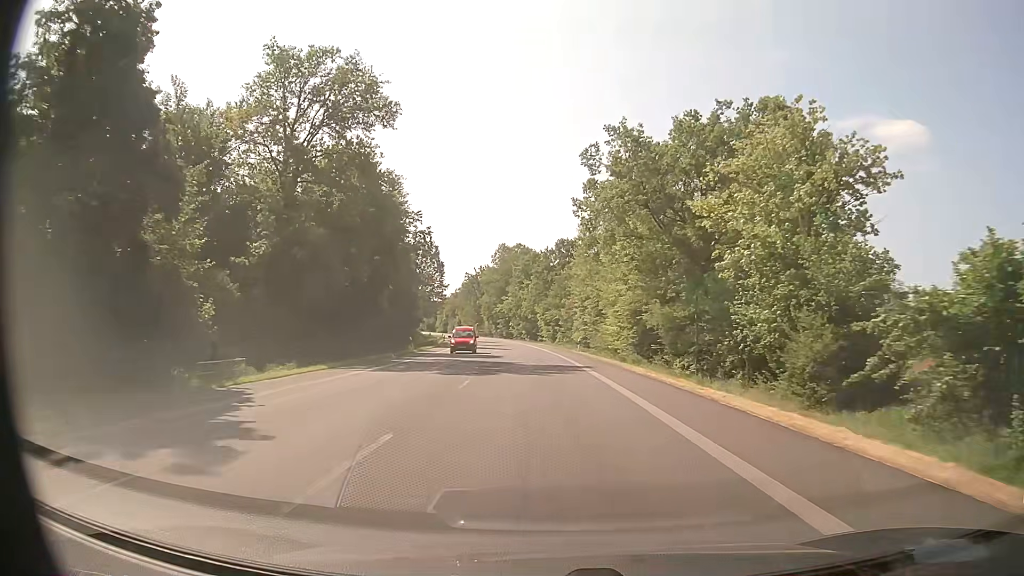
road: primary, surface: asphalt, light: Day
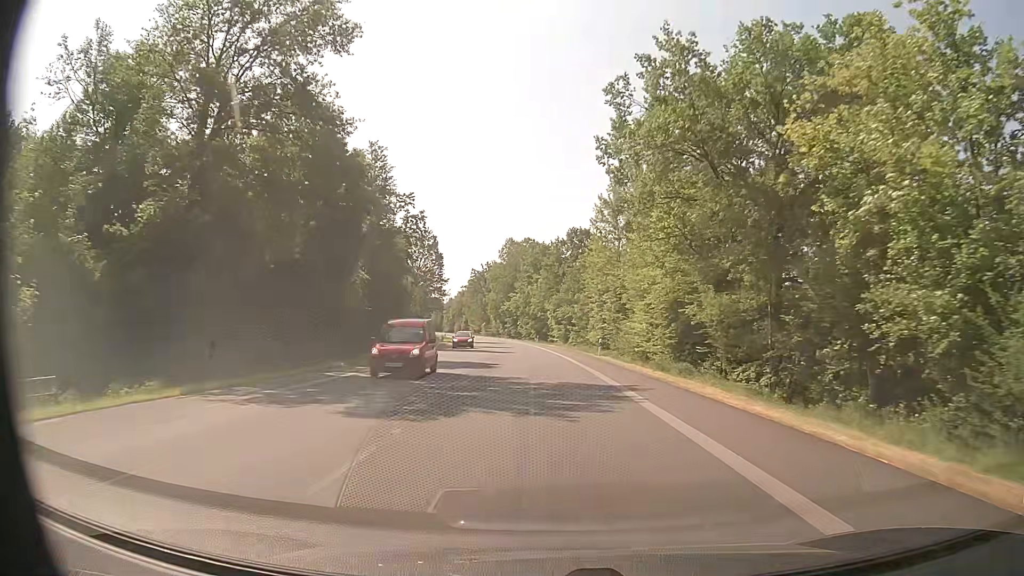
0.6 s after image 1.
(-0.1, +11.3) m; -1°
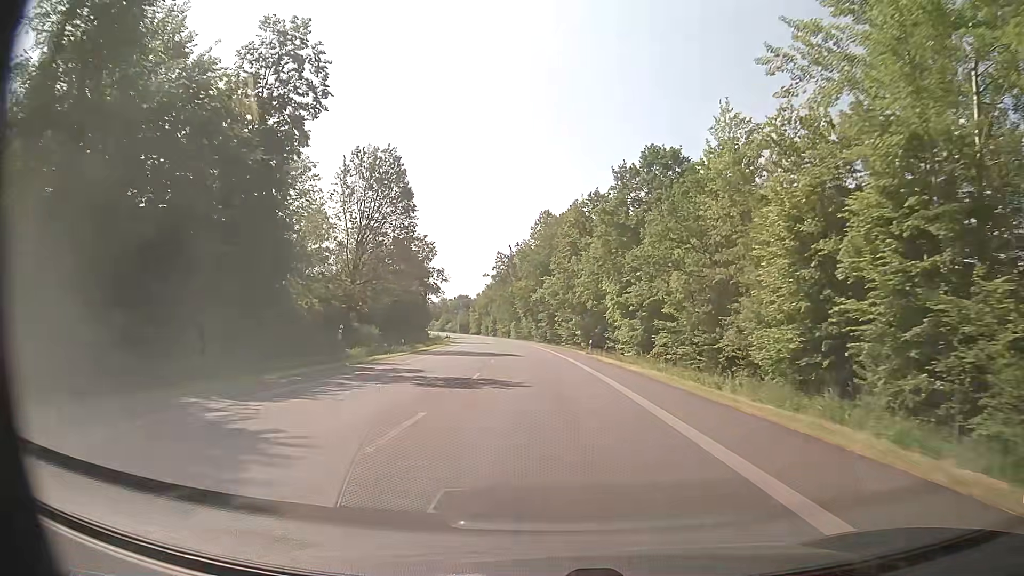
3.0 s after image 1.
(-1.4, +45.2) m; -4°
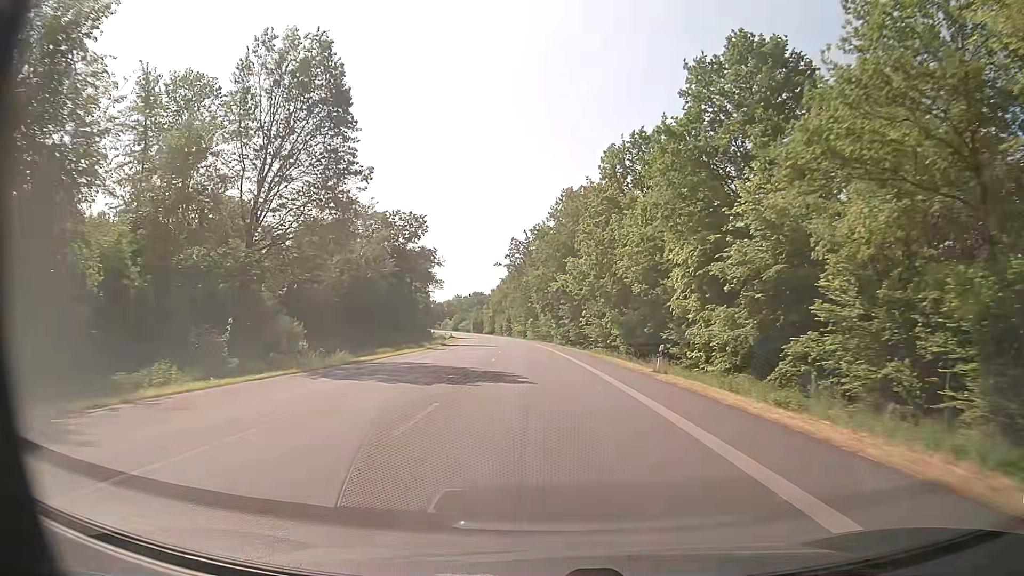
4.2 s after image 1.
(-0.3, +22.6) m; -2°
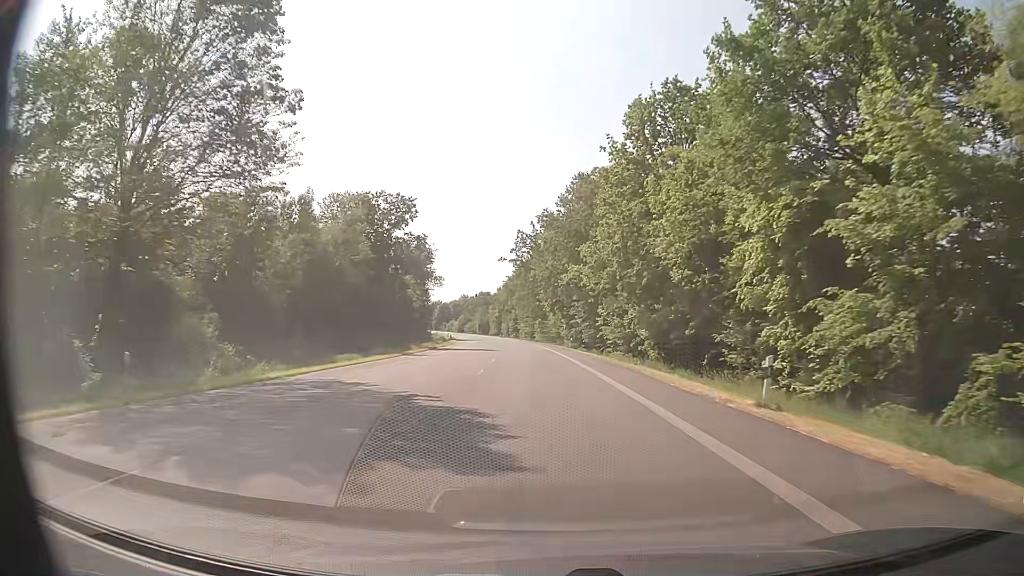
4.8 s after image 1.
(-0.1, +11.3) m; -1°
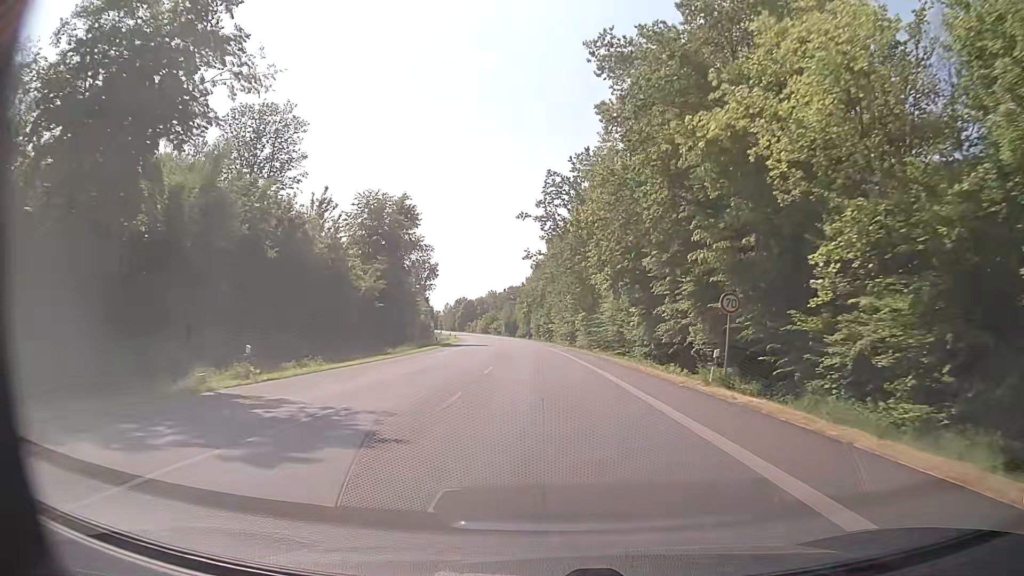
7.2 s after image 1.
(-1.1, +45.1) m; -3°
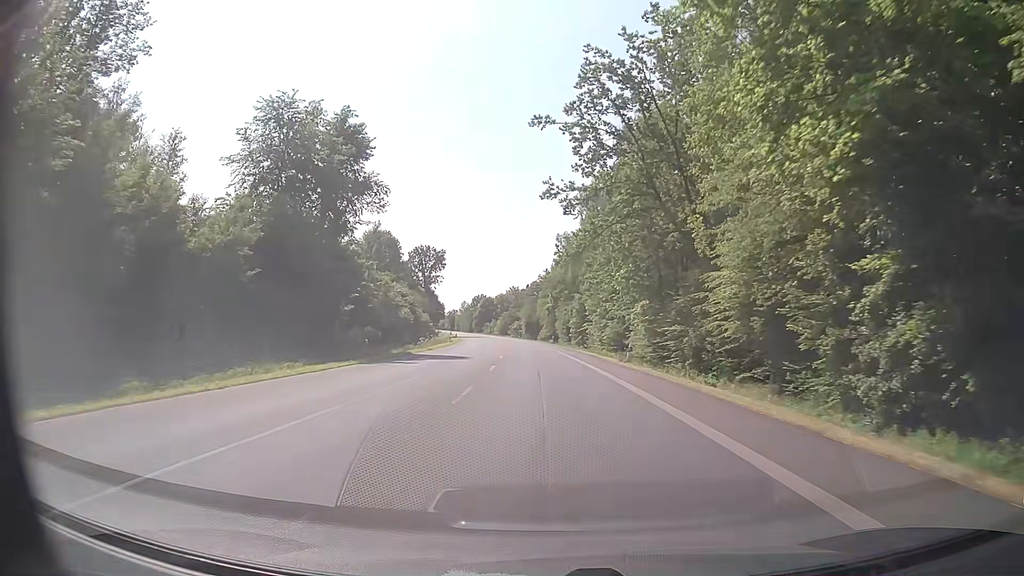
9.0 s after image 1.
(-0.7, +33.8) m; -3°
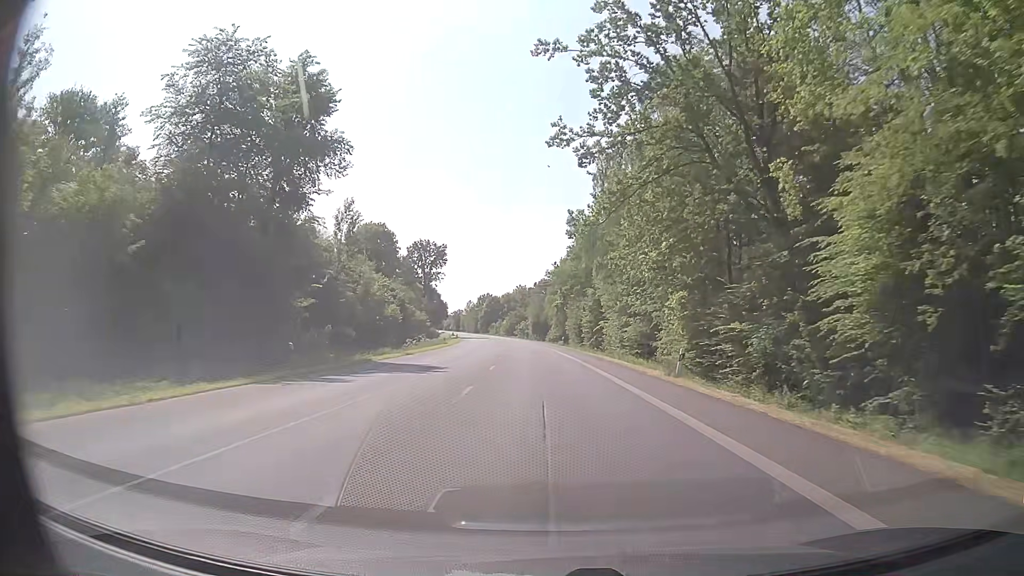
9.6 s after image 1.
(0.0, +11.2) m; 0°
(0, +10) (0, +20) (0, +30) (-1, +40) (-1, +50) (-2, +60) (-2, +70) (-3, +80) (-4, +90) (-5, +100) m
